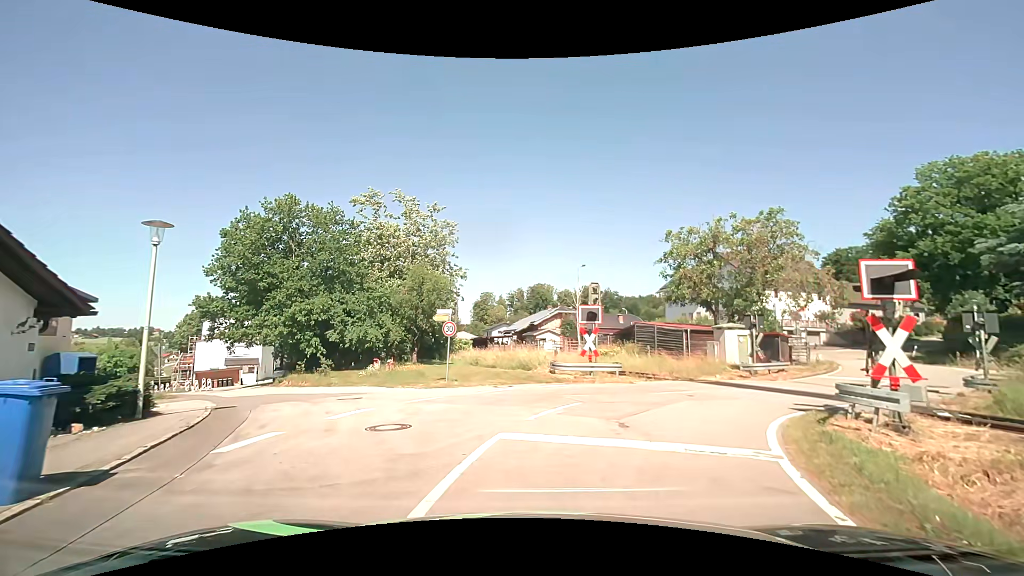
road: residential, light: Day
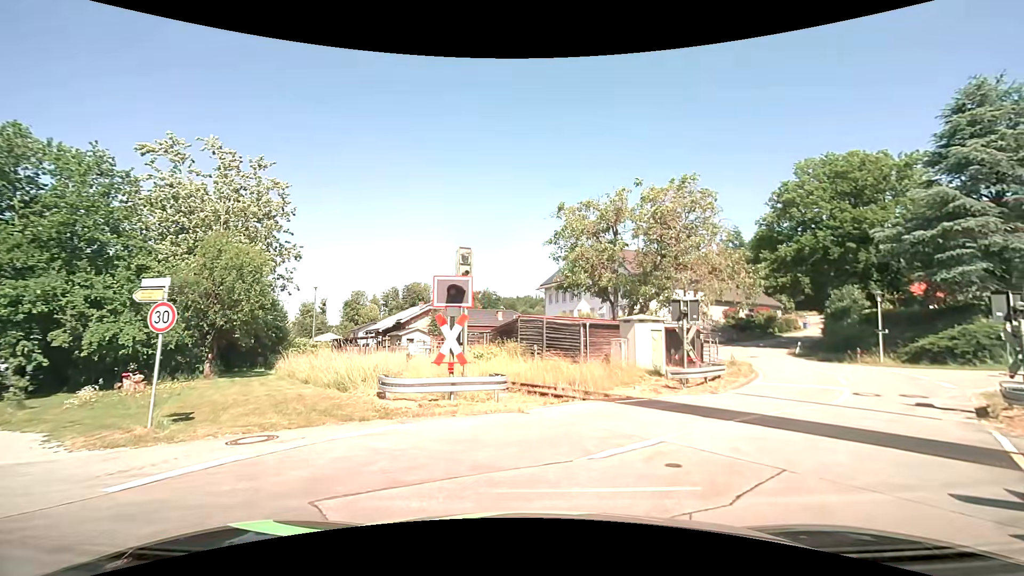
(+1.0, +9.0) m; +15°
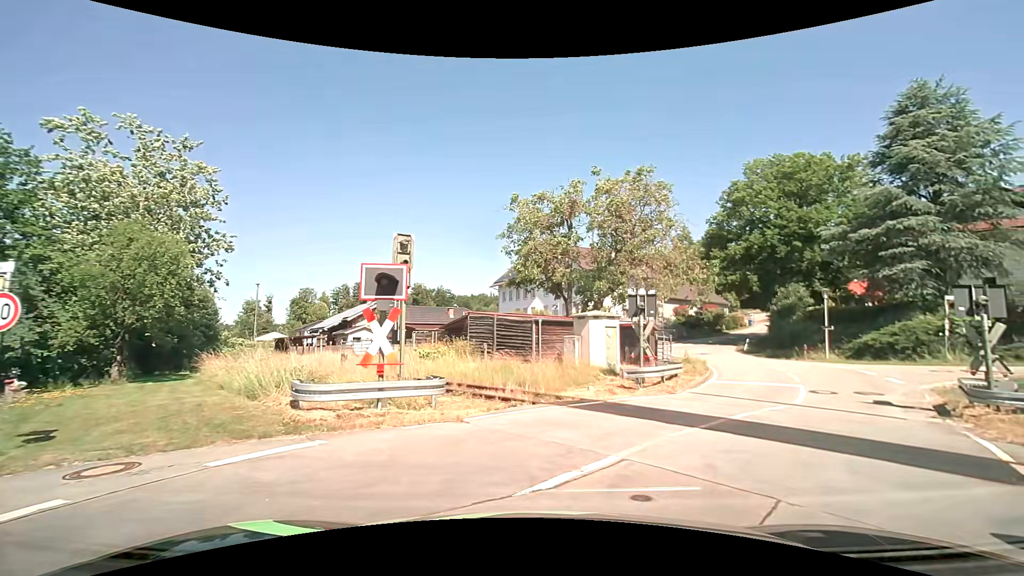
(0.0, +1.5) m; +4°
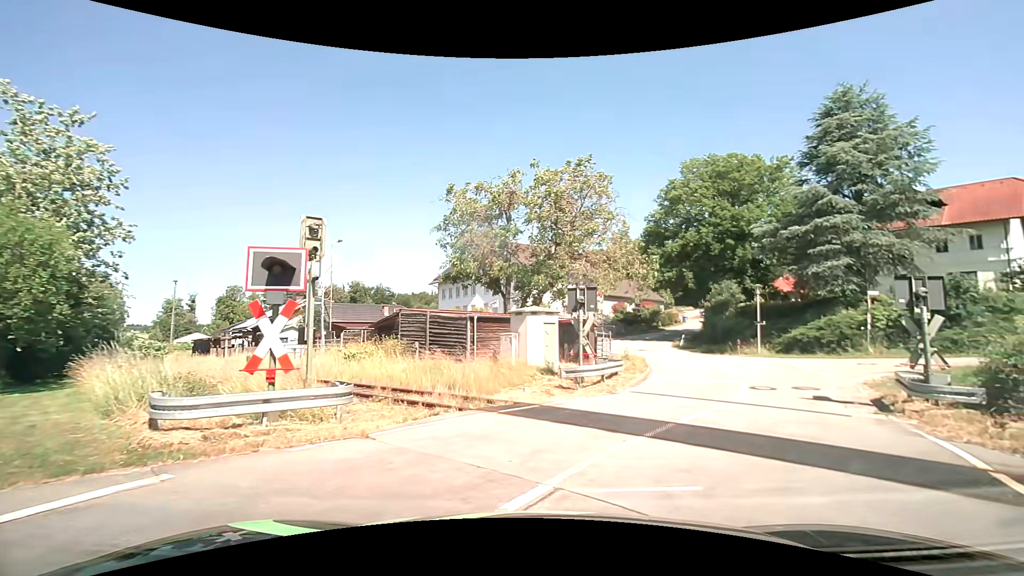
(+0.1, +1.5) m; +7°
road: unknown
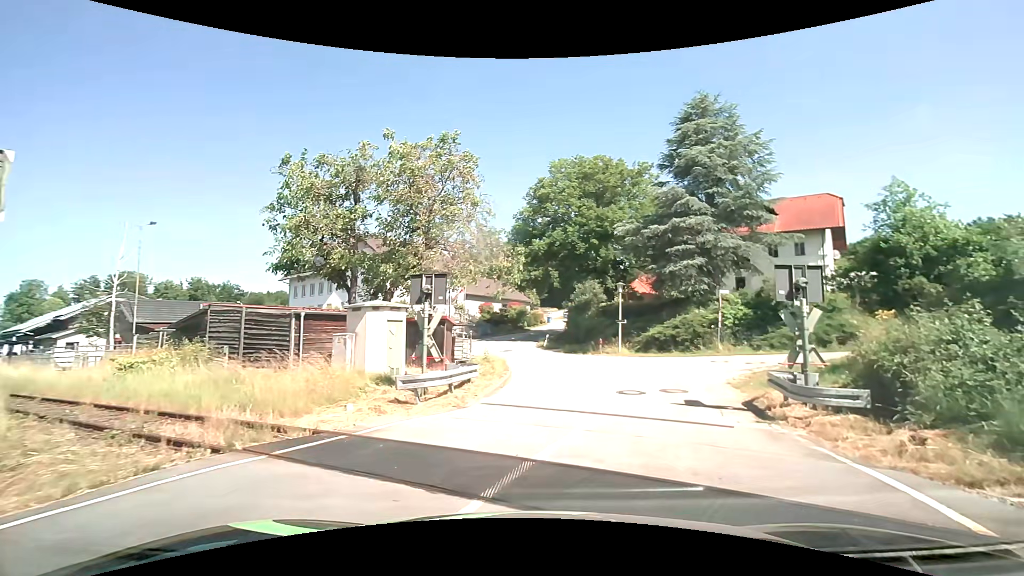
(+0.4, +3.2) m; +14°
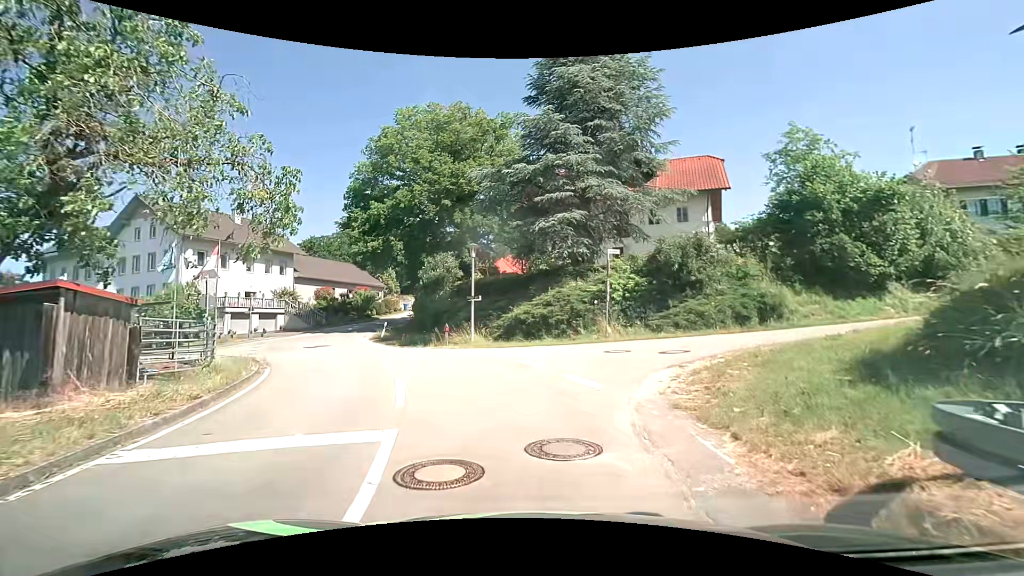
(+1.8, +9.7) m; +15°
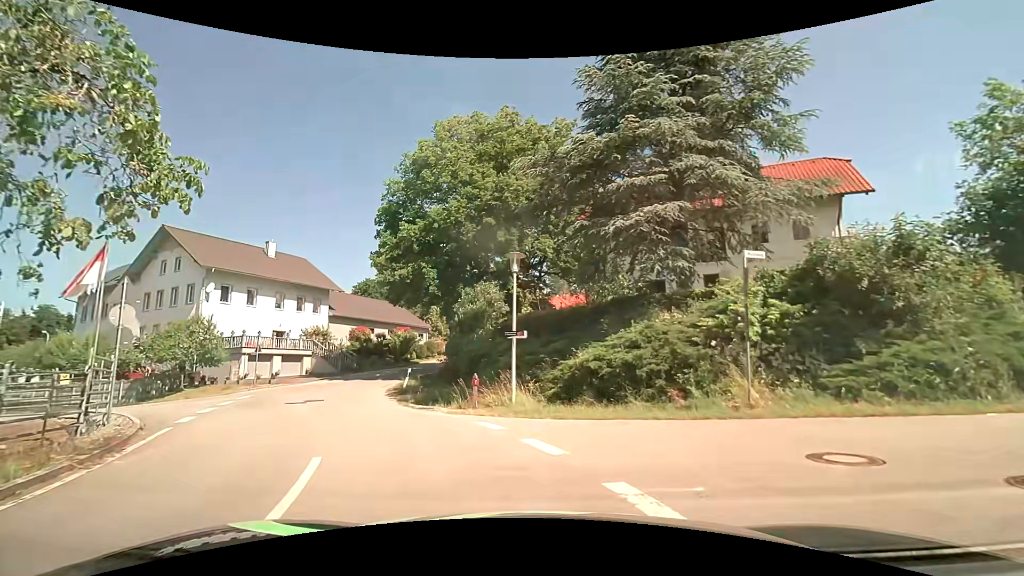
(-0.3, +7.8) m; -7°
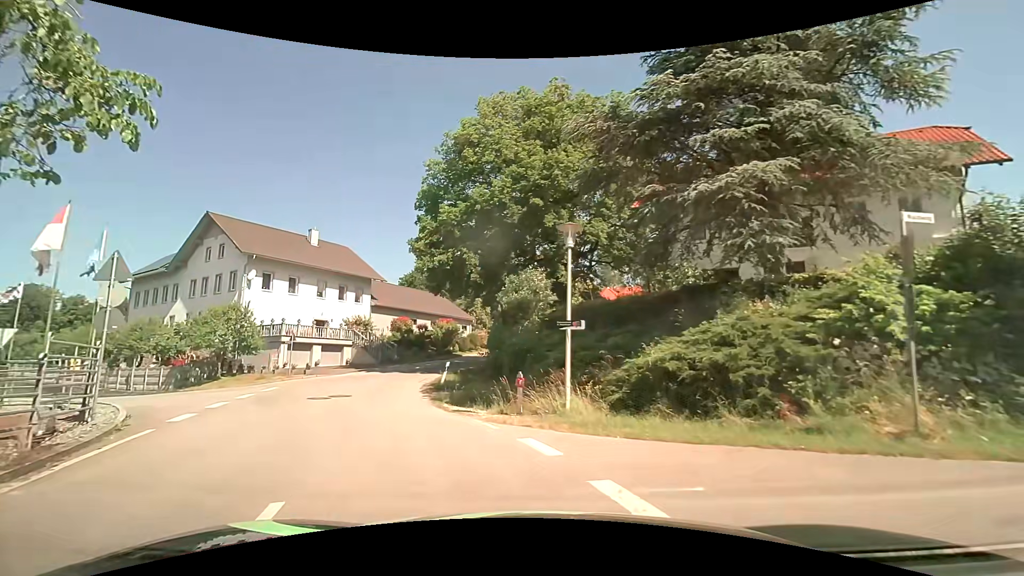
(-0.1, +2.8) m; -5°
(-2, +10) (-5, +19) (-7, +29) (-6, +39) (-5, +49) (-3, +59) (-1, +69) (0, +79) (+2, +88) (+5, +98) m
